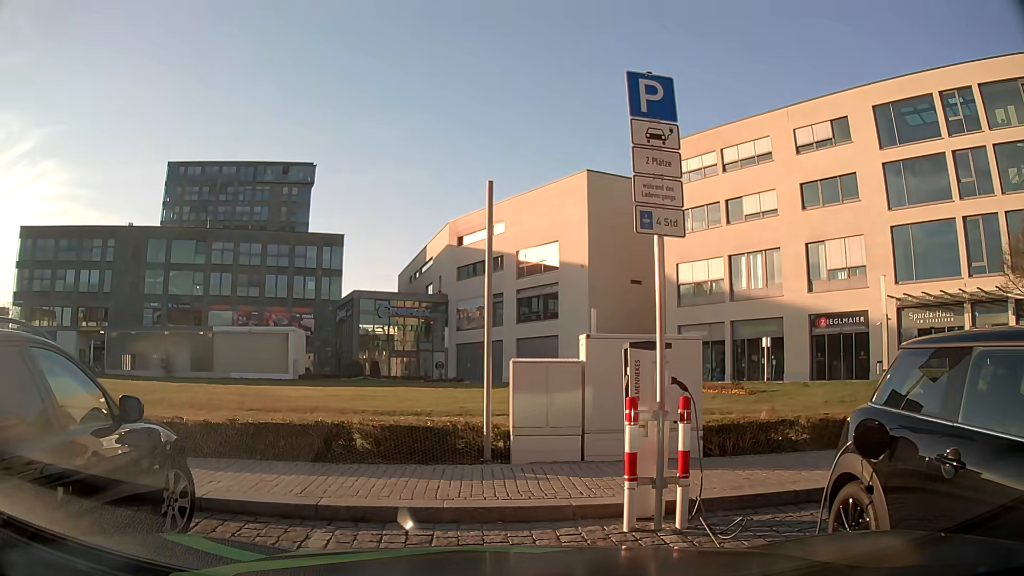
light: Day
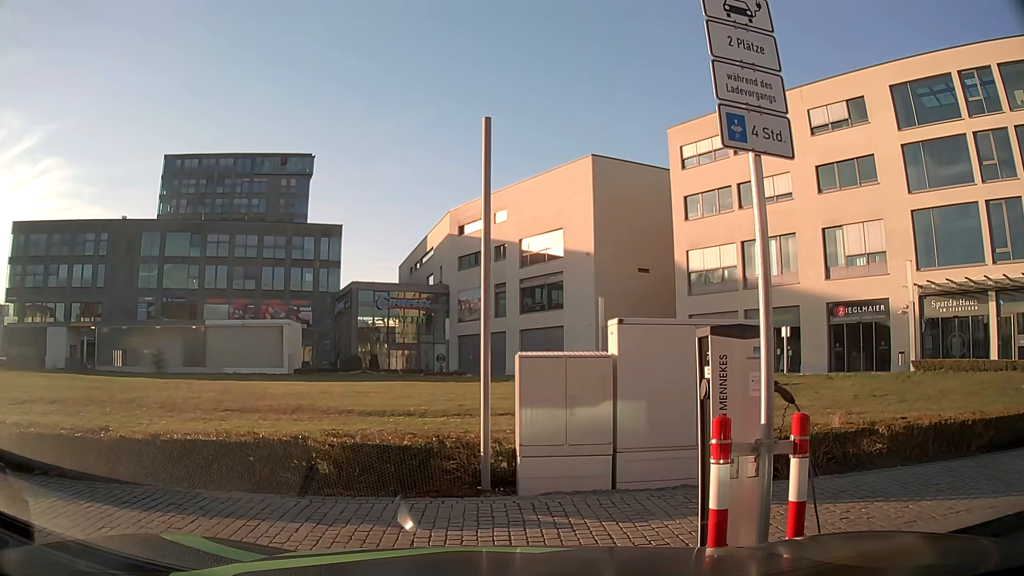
(0.0, +2.0) m; 0°
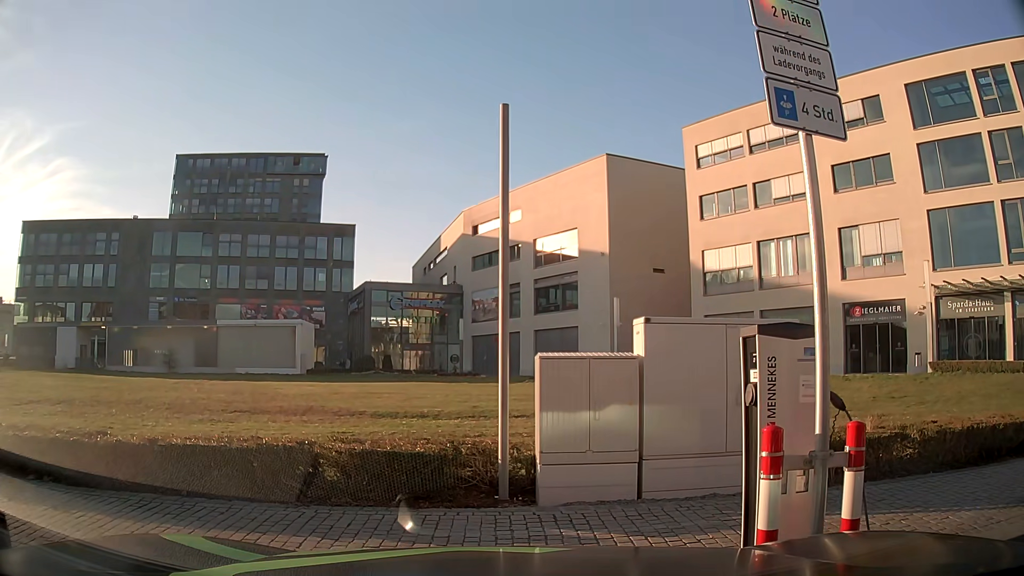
(0.0, +0.3) m; 0°
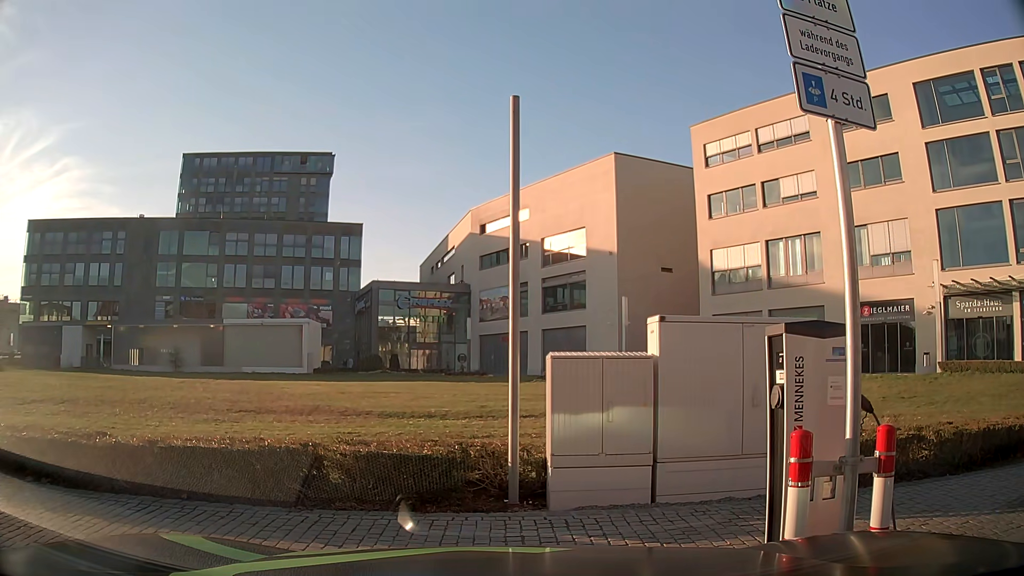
(0.0, +0.2) m; 0°
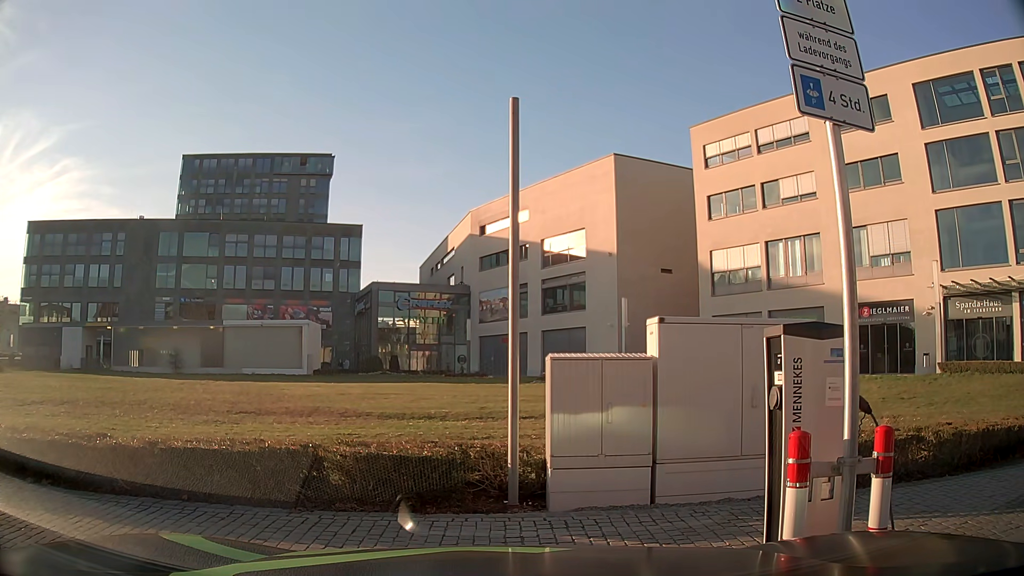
(0.0, 0.0) m; 0°
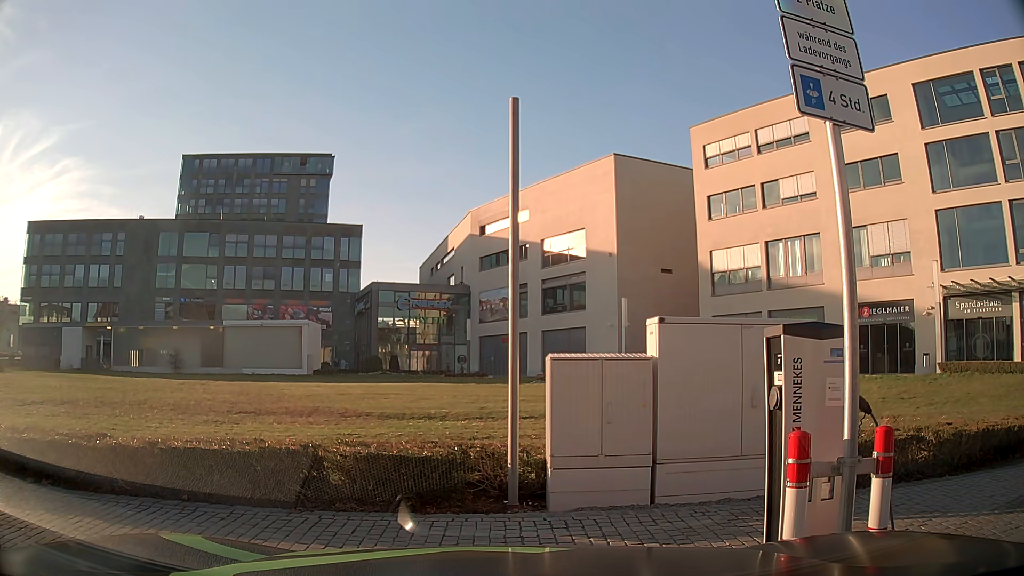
(0.0, 0.0) m; 0°
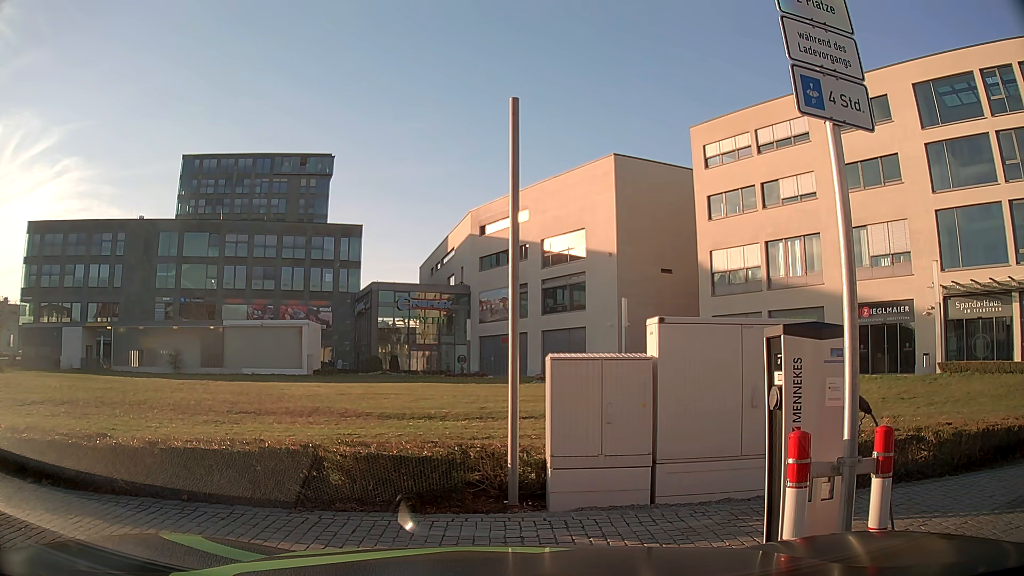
(0.0, 0.0) m; 0°
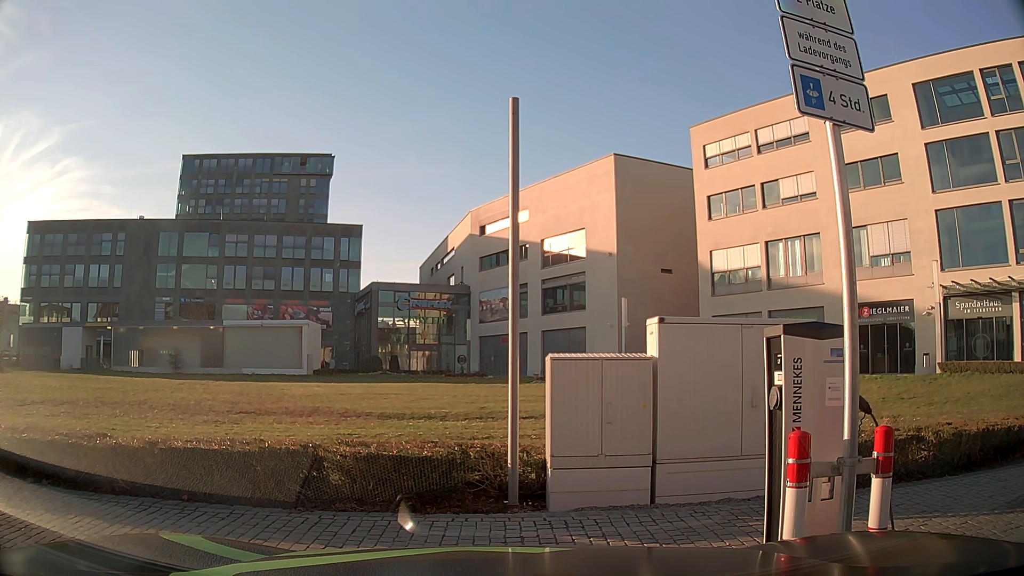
(0.0, 0.0) m; 0°
